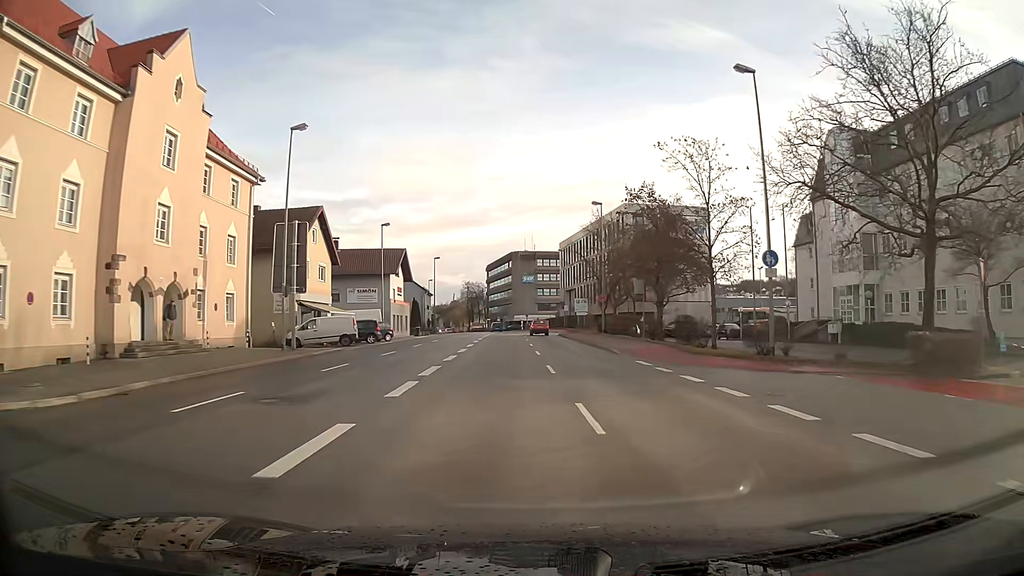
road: primary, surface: asphalt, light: Day
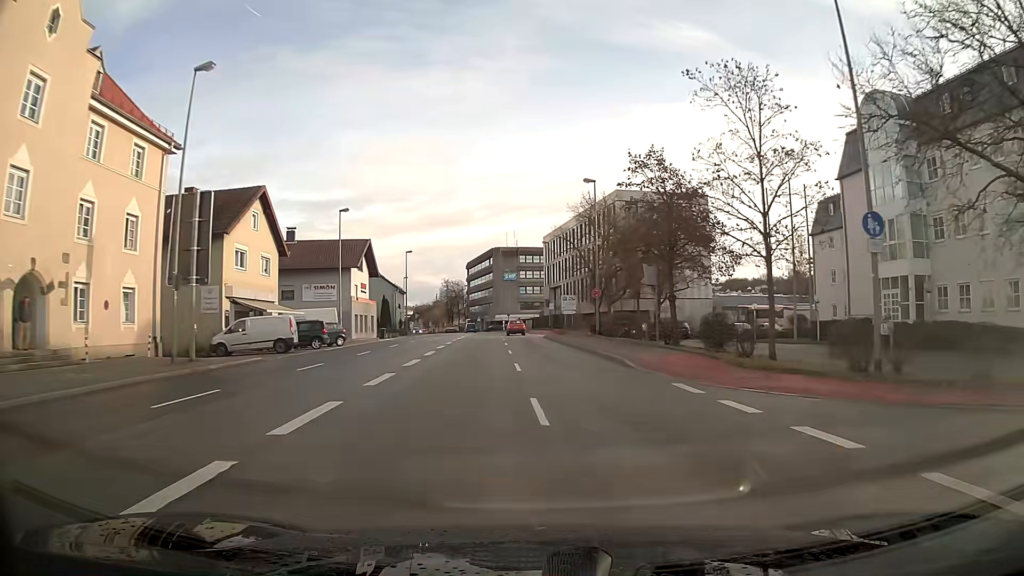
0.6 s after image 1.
(+0.1, +8.5) m; +1°
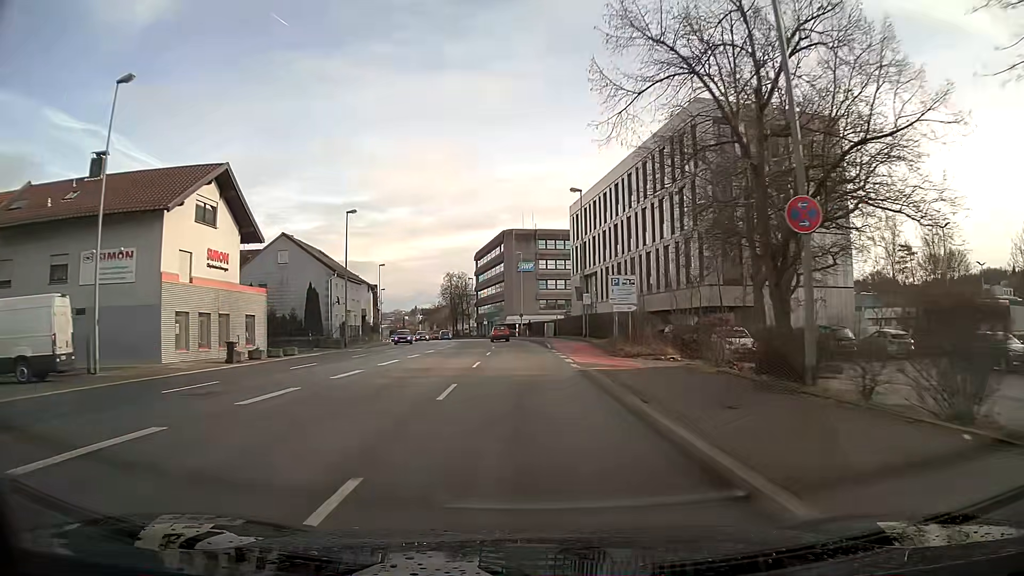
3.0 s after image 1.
(-0.3, +33.0) m; -3°
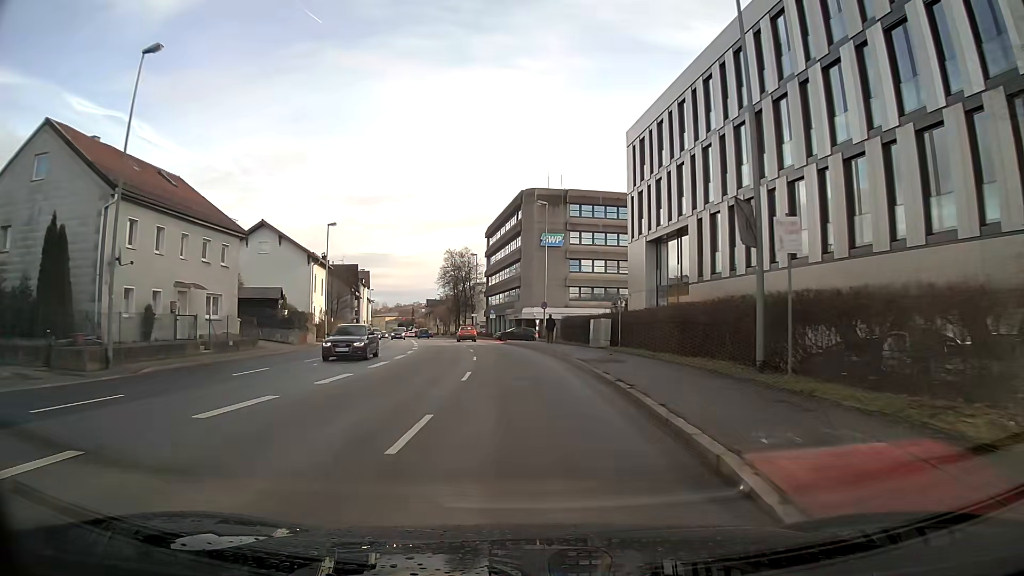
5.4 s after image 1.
(-0.6, +32.1) m; -2°
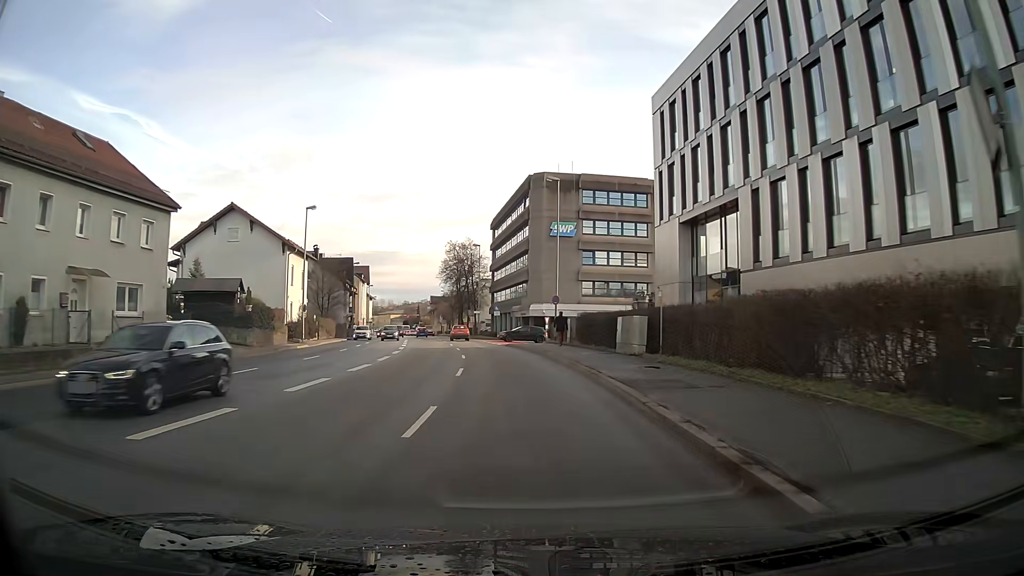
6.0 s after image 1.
(-0.1, +7.9) m; -1°
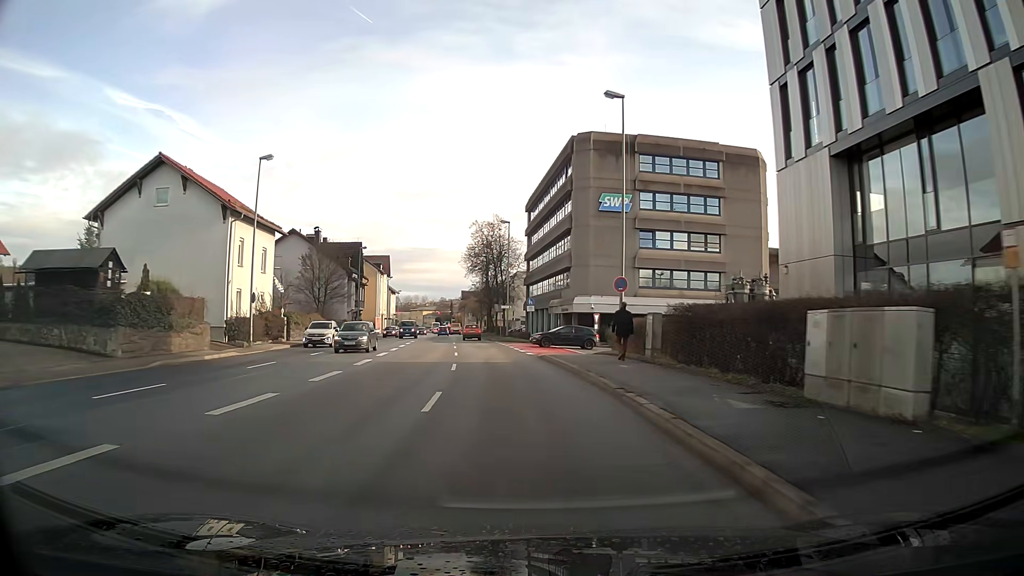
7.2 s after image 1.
(-0.4, +15.9) m; -3°
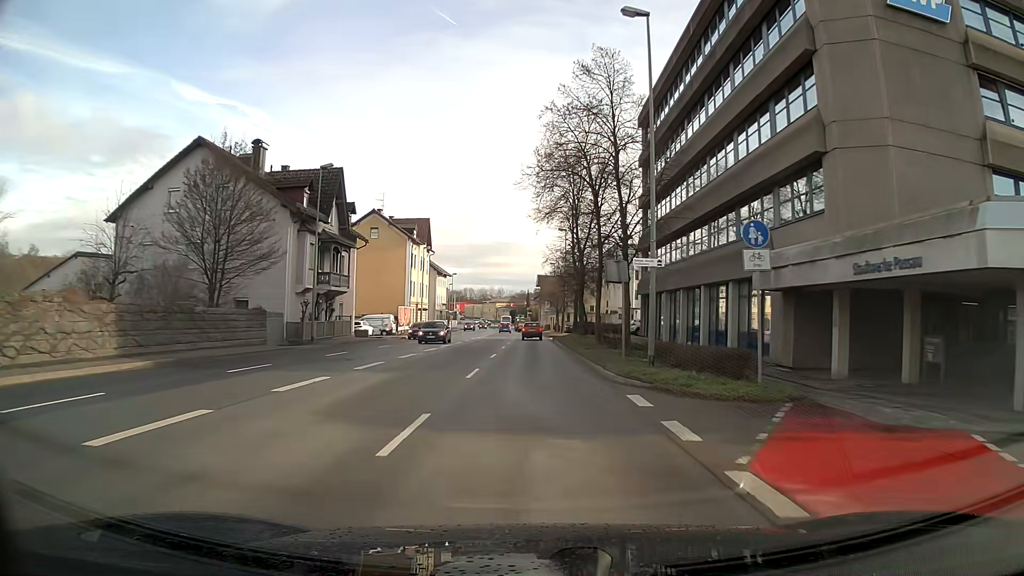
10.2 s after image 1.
(-2.6, +39.7) m; -6°
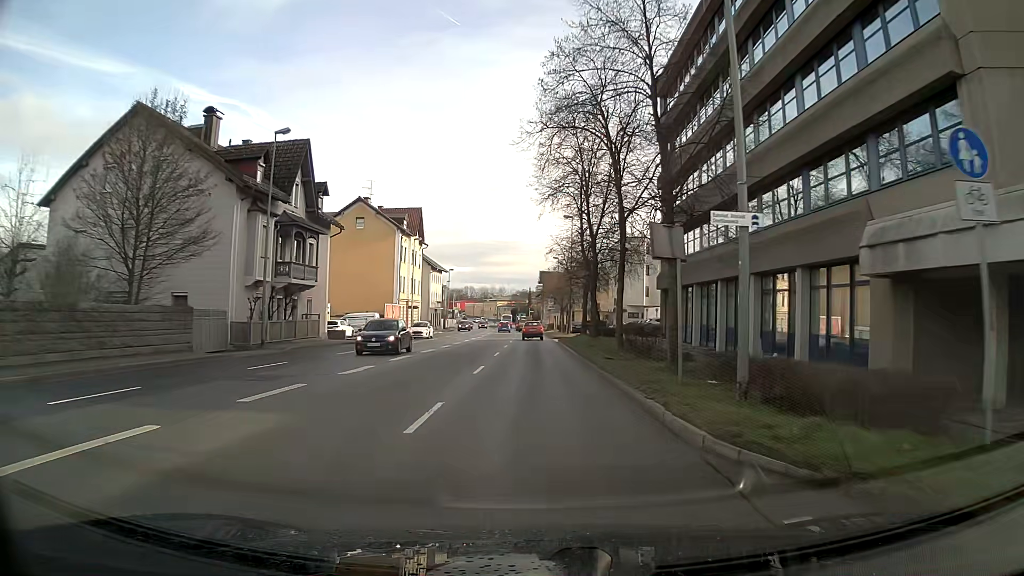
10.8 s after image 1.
(0.0, +7.6) m; 0°
(0, +10) (0, +20) (0, +30) (0, +40) (0, +50) (0, +60) (0, +70) (0, +80) (-1, +90) (-1, +100) m
